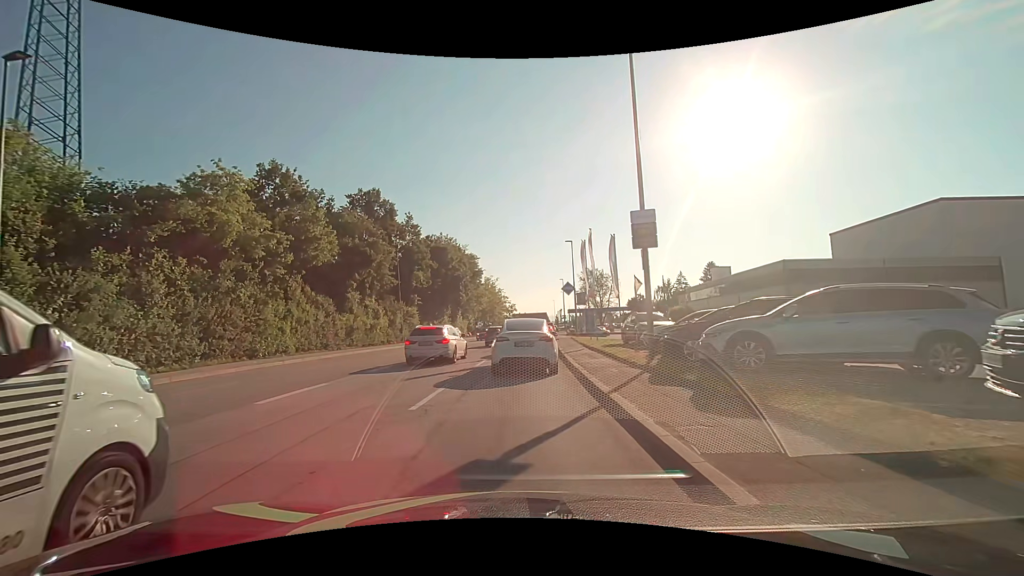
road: tertiary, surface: asphalt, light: Day
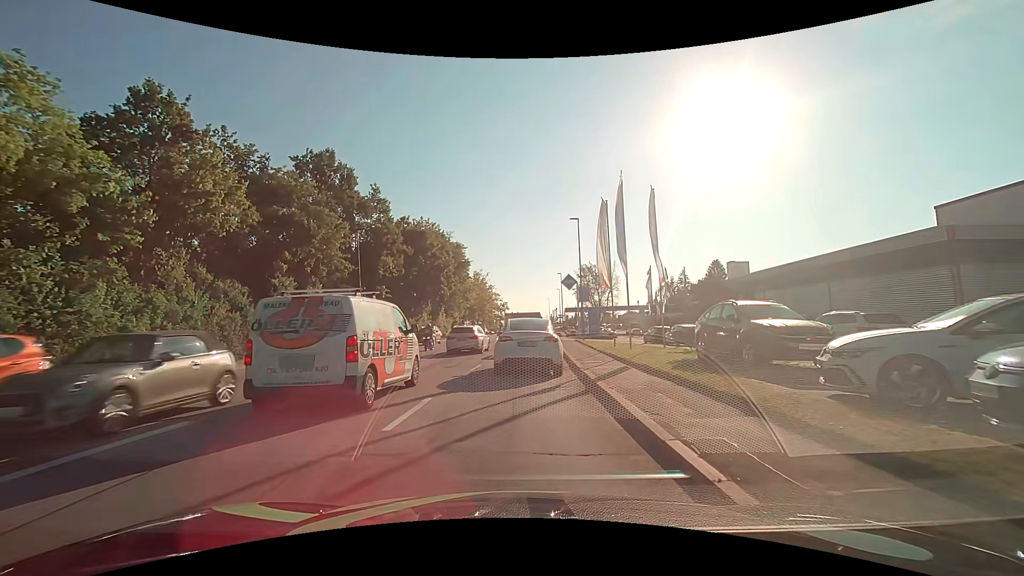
(-0.1, +11.2) m; 0°
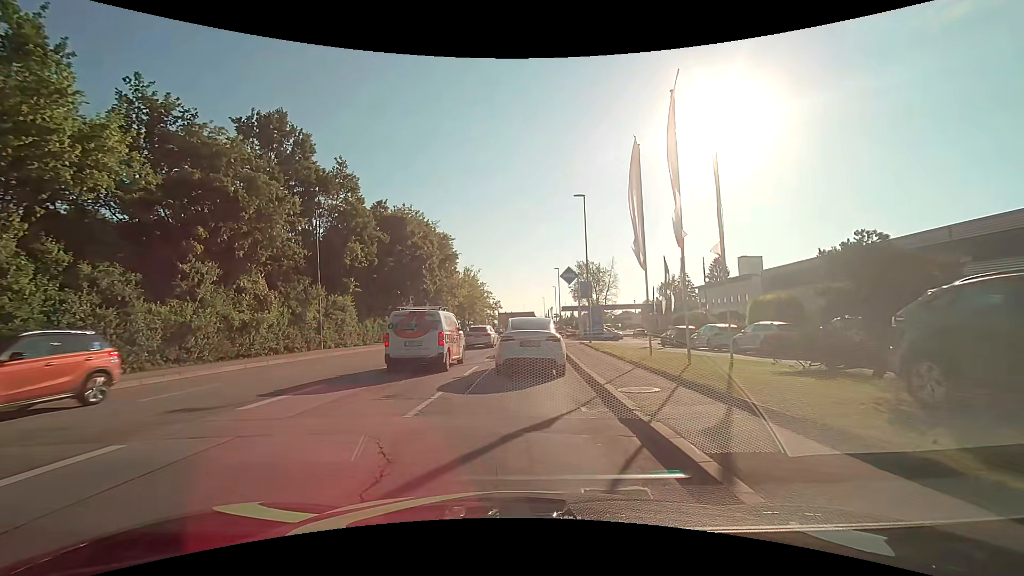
(0.0, +7.4) m; +1°
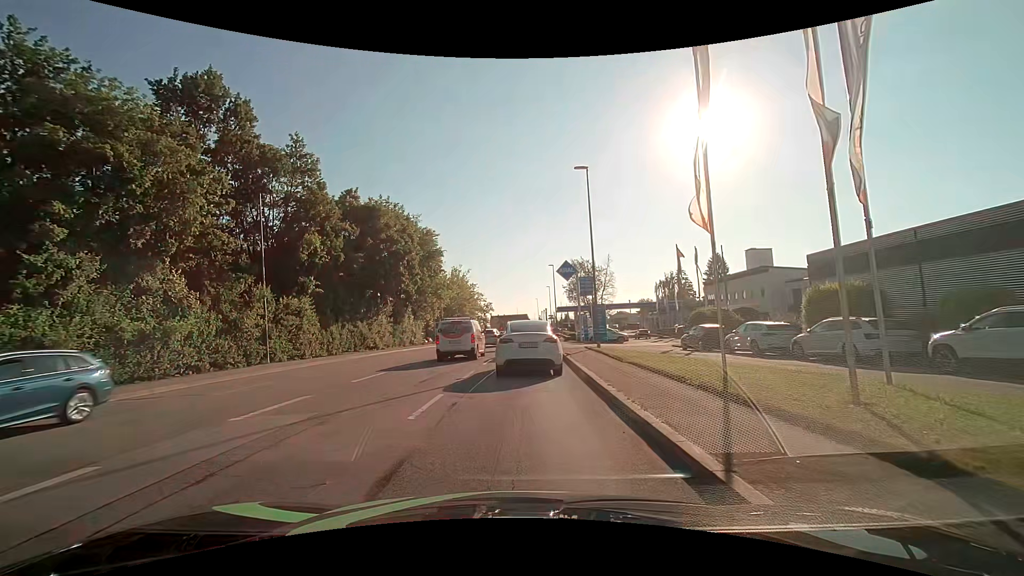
(+0.1, +6.3) m; +1°
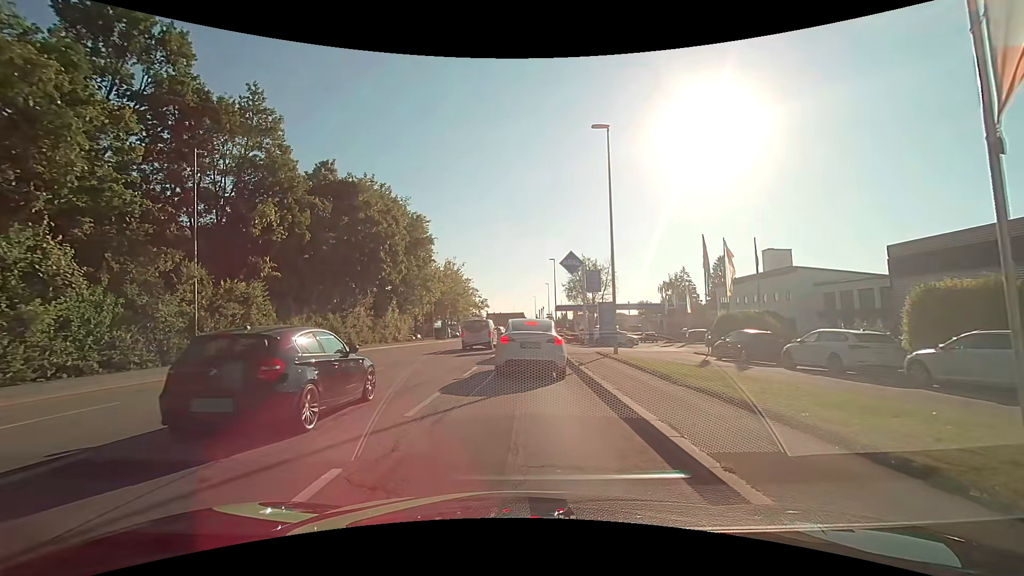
(-0.1, +5.9) m; +1°
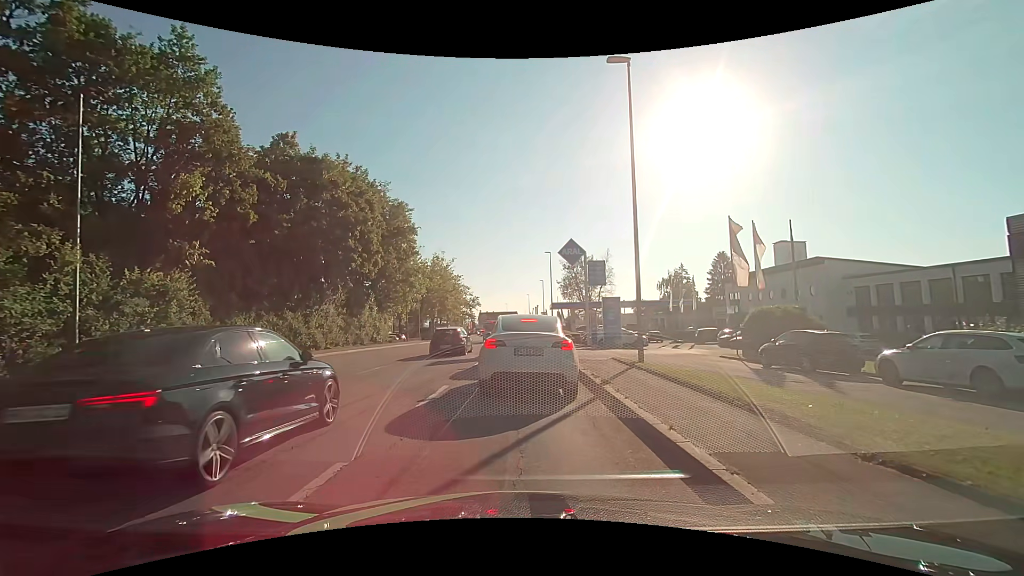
(-0.1, +5.4) m; -2°
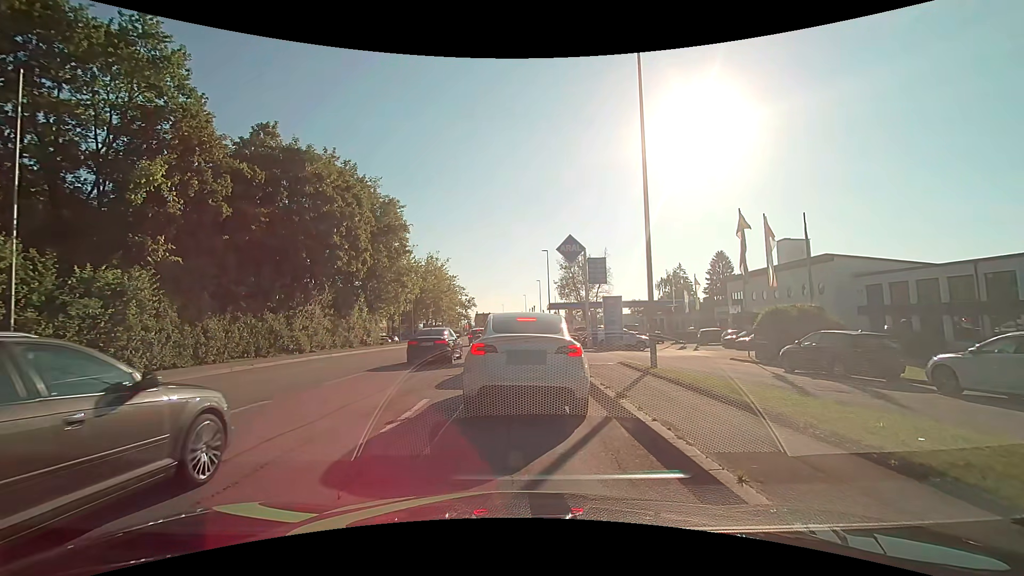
(0.0, +1.9) m; 0°
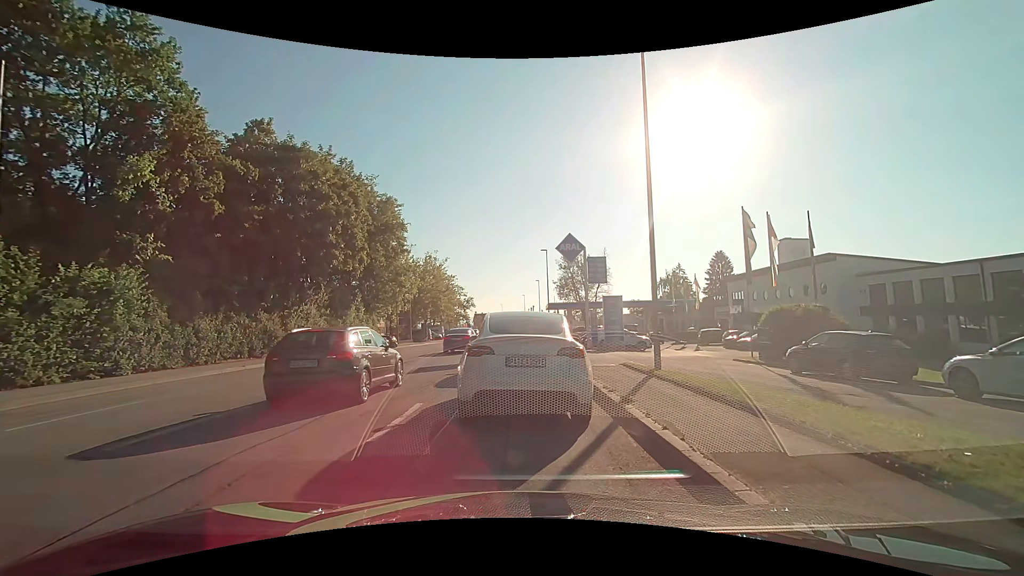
(0.0, +0.5) m; 0°
